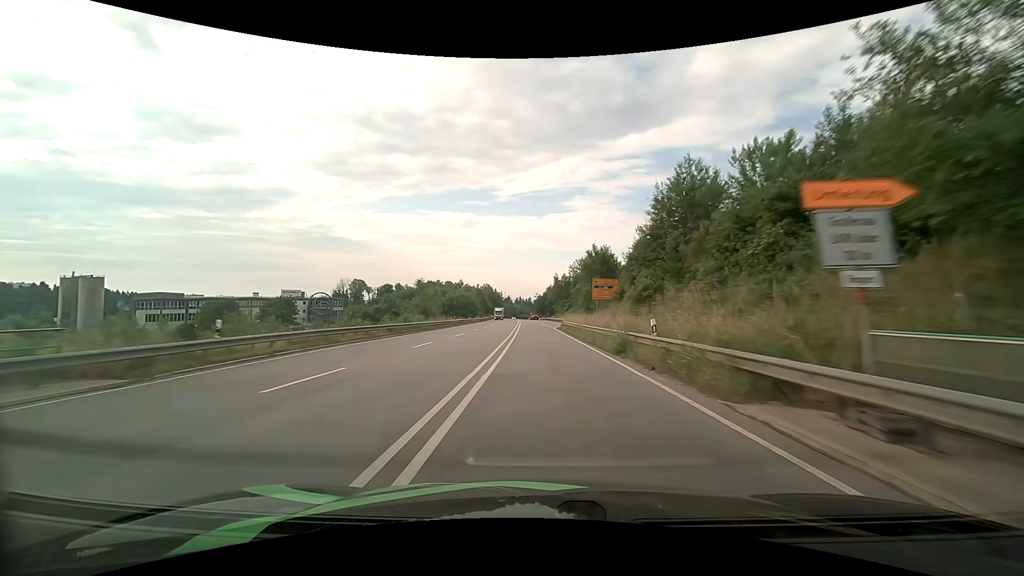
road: primary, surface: asphalt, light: Day
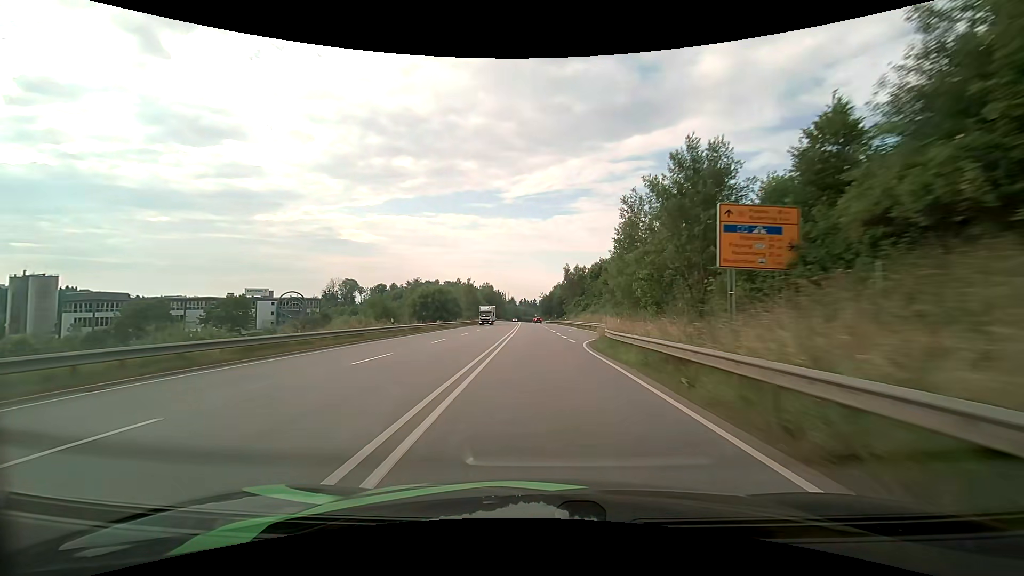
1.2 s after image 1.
(-0.2, +30.4) m; -1°
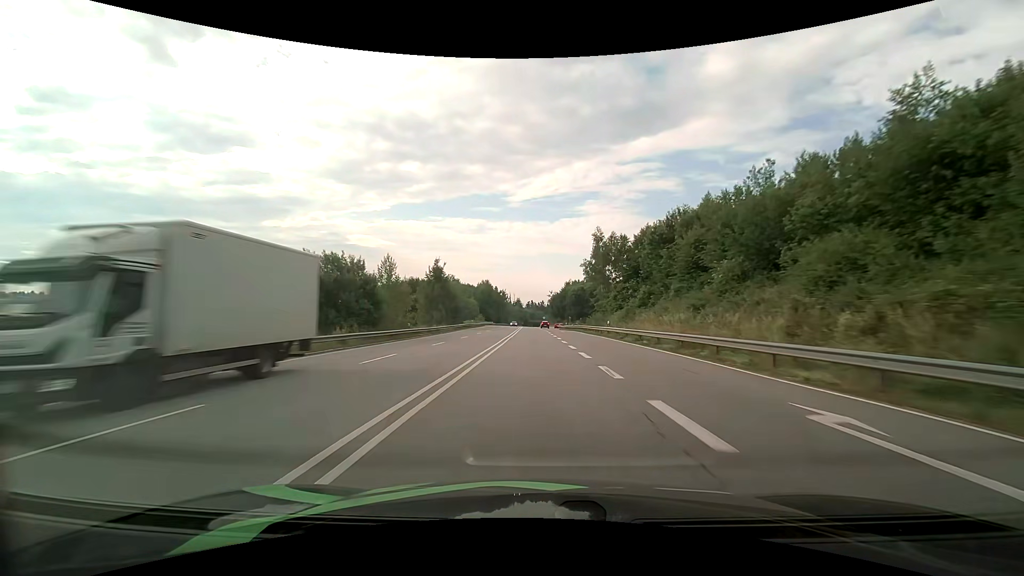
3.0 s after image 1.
(-0.2, +46.2) m; -1°
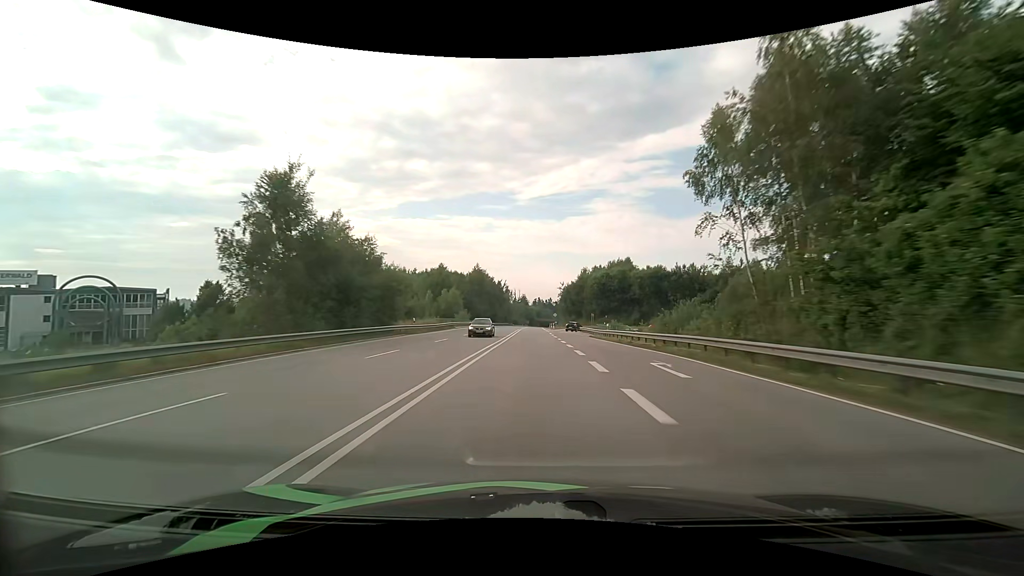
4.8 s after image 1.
(-0.3, +46.7) m; -1°
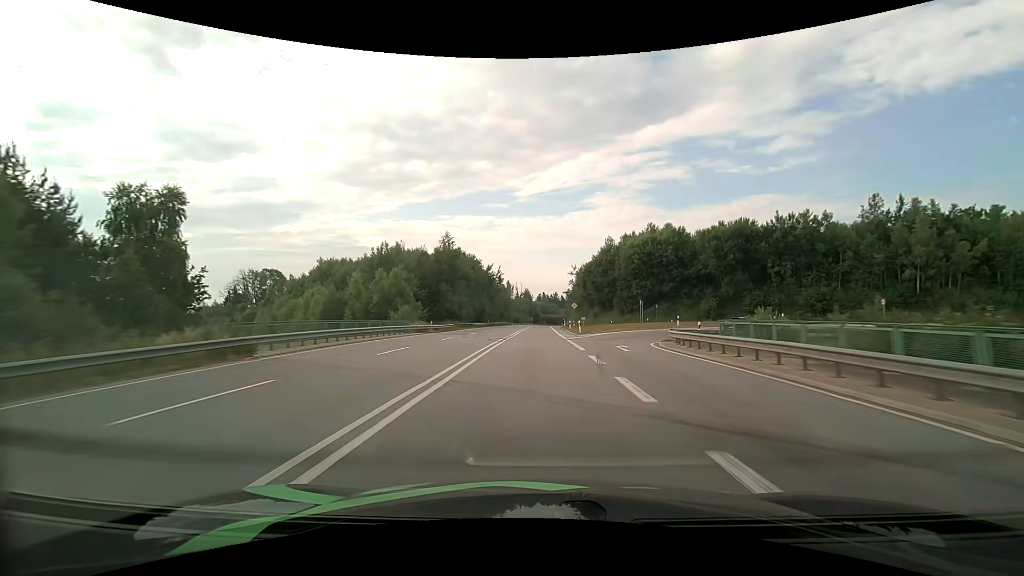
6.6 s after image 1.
(-0.1, +46.6) m; 0°
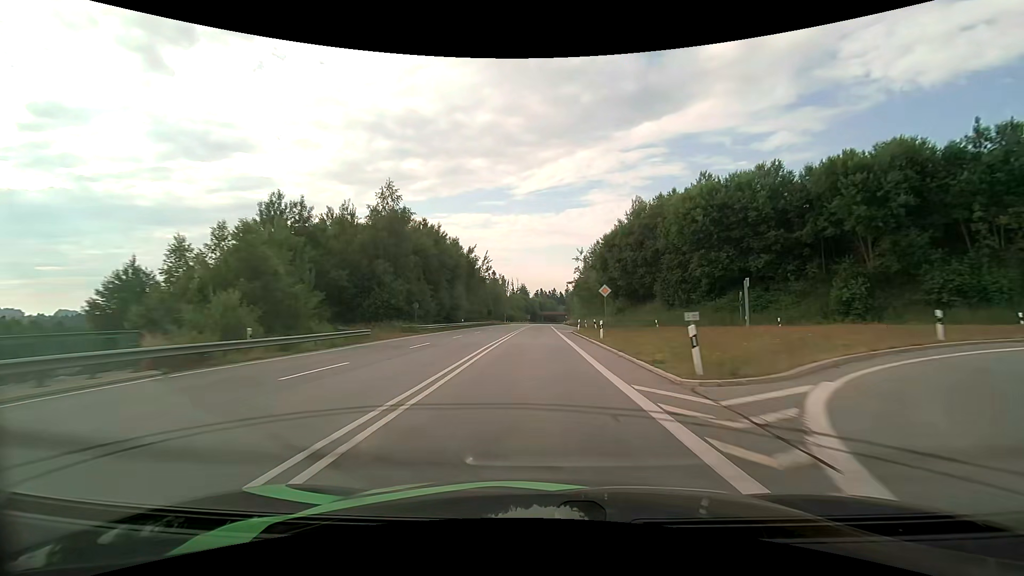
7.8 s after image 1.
(0.0, +31.1) m; 0°
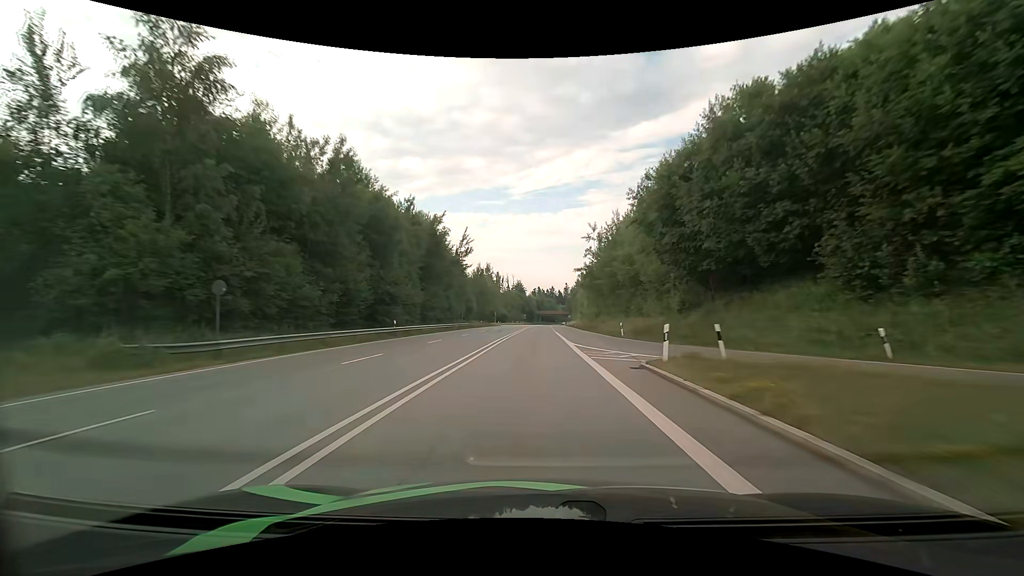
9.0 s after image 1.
(+0.1, +31.4) m; 0°
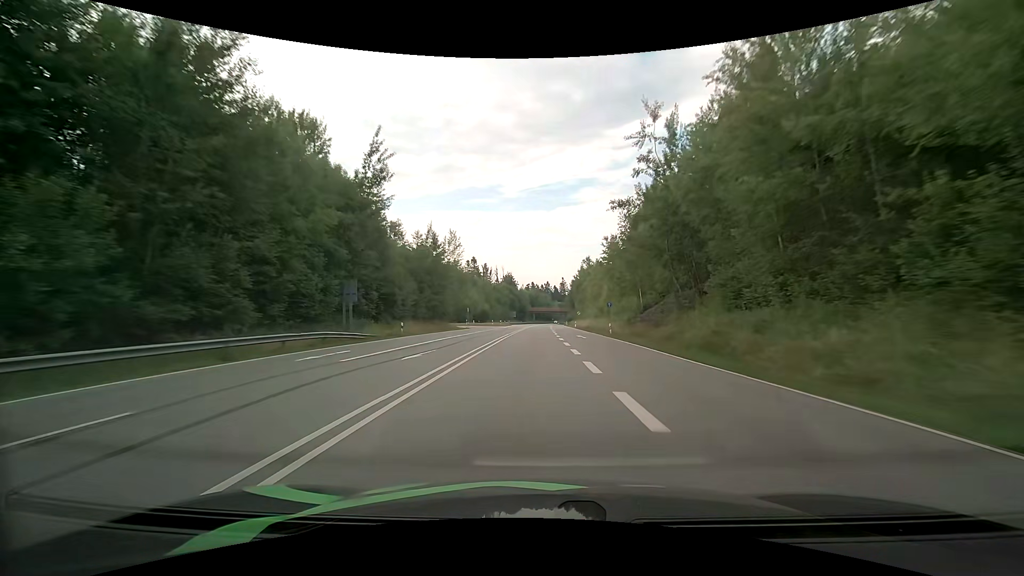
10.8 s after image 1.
(+0.3, +47.9) m; +1°
(0, +10) (0, +20) (0, +30) (0, +40) (0, +50) (+1, +60) (+1, +70) (+1, +80) (+1, +90) (+1, +100) m
